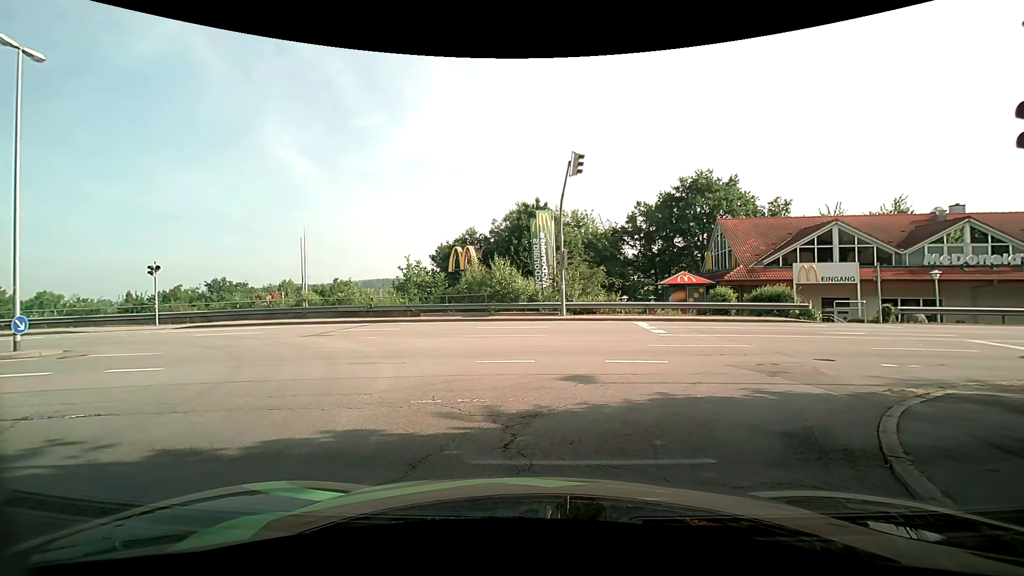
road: residential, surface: asphalt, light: Day
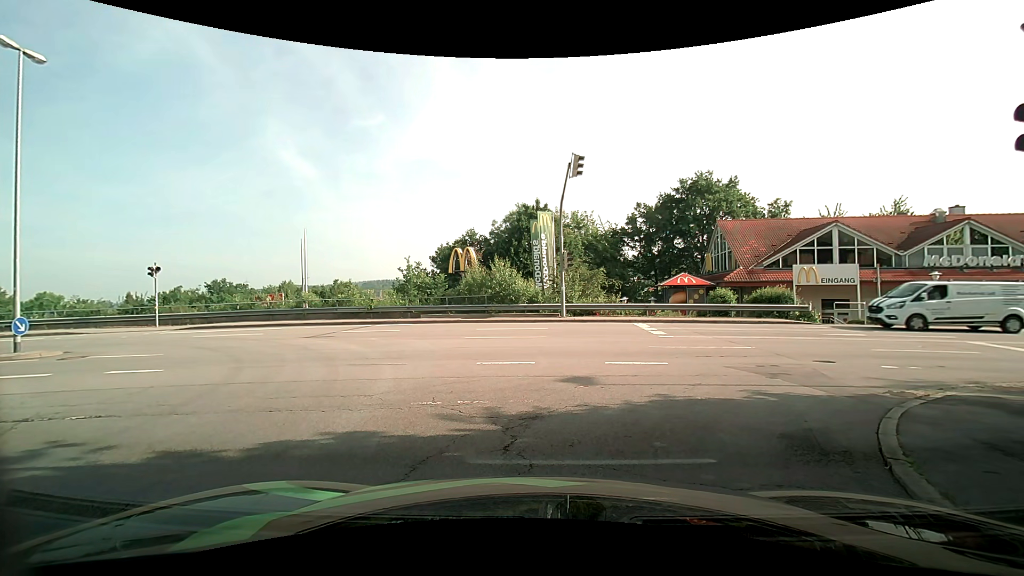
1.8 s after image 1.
(0.0, +0.1) m; 0°
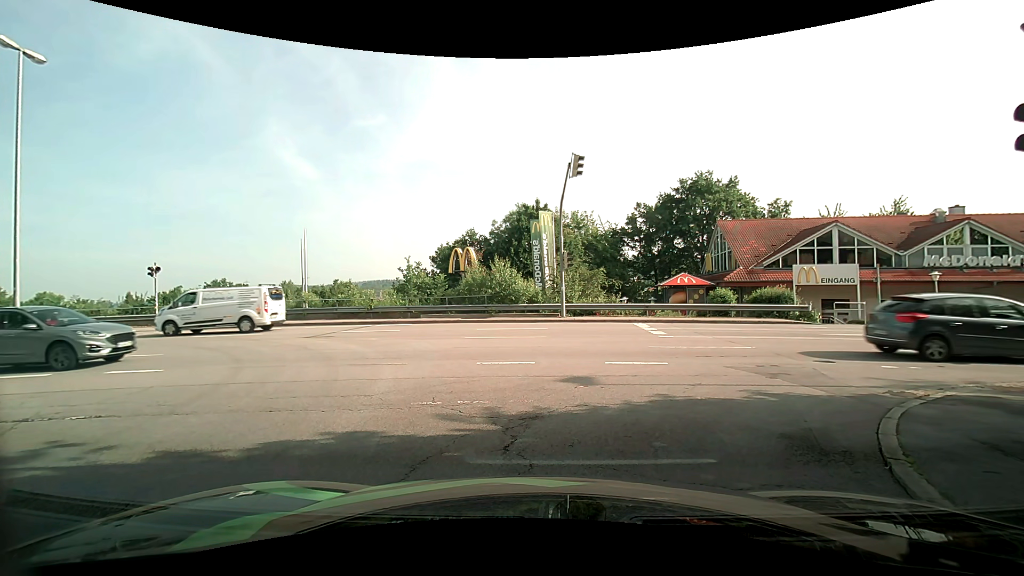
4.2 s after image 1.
(0.0, 0.0) m; 0°
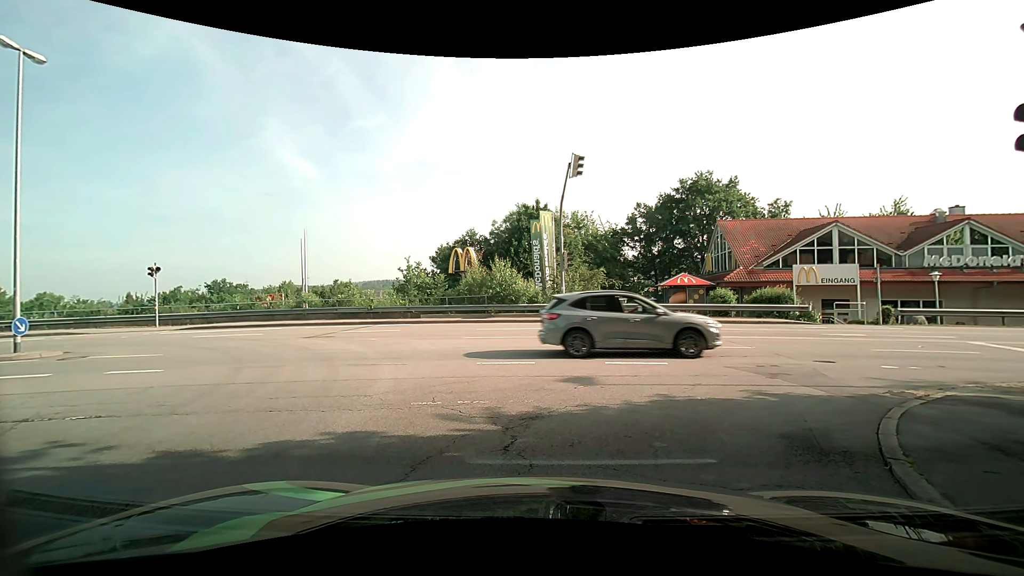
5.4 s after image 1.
(0.0, 0.0) m; 0°
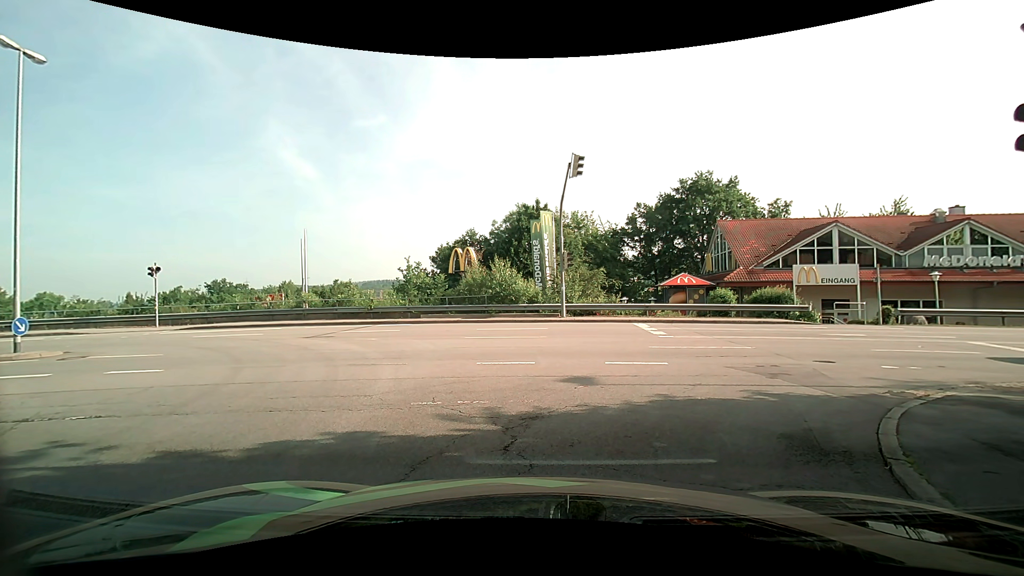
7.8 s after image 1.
(0.0, 0.0) m; 0°
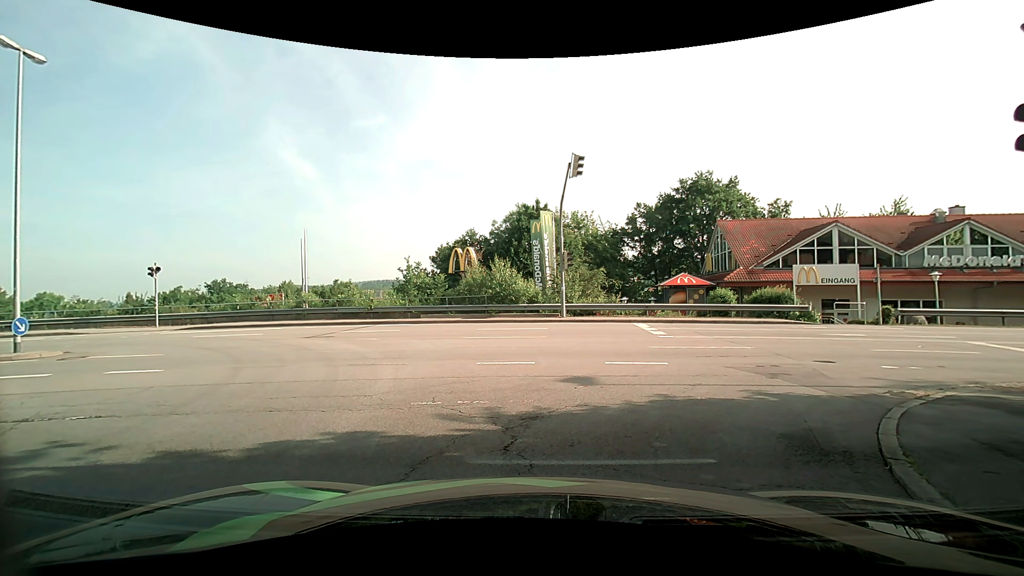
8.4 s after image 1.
(0.0, 0.0) m; 0°
